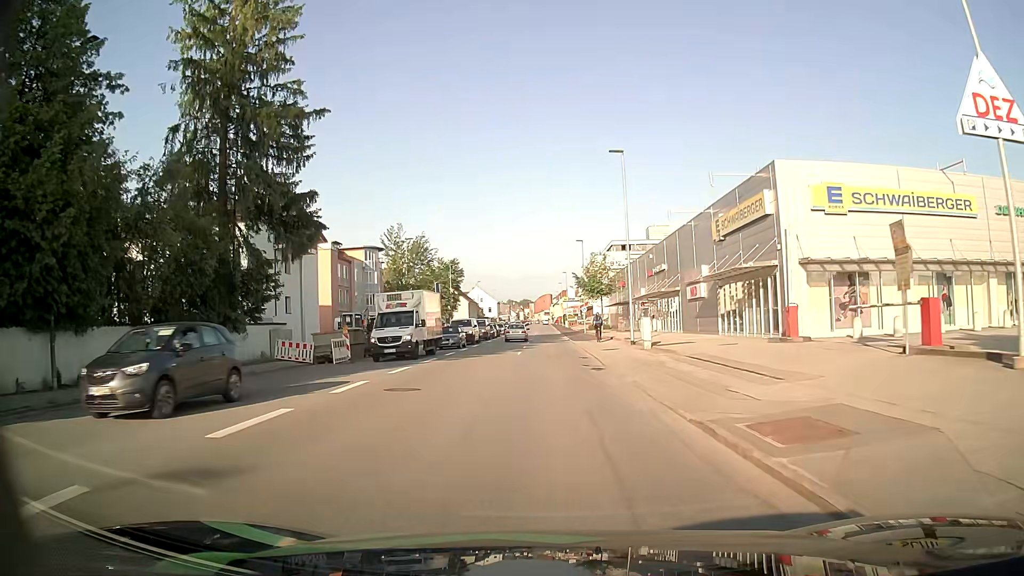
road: tertiary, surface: asphalt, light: Day
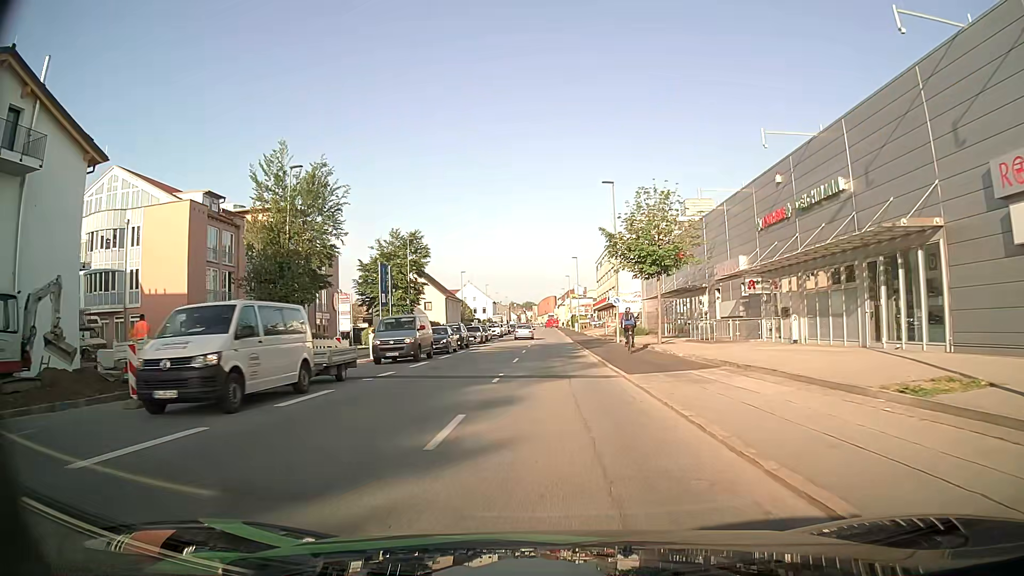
(-0.2, +32.6) m; -1°
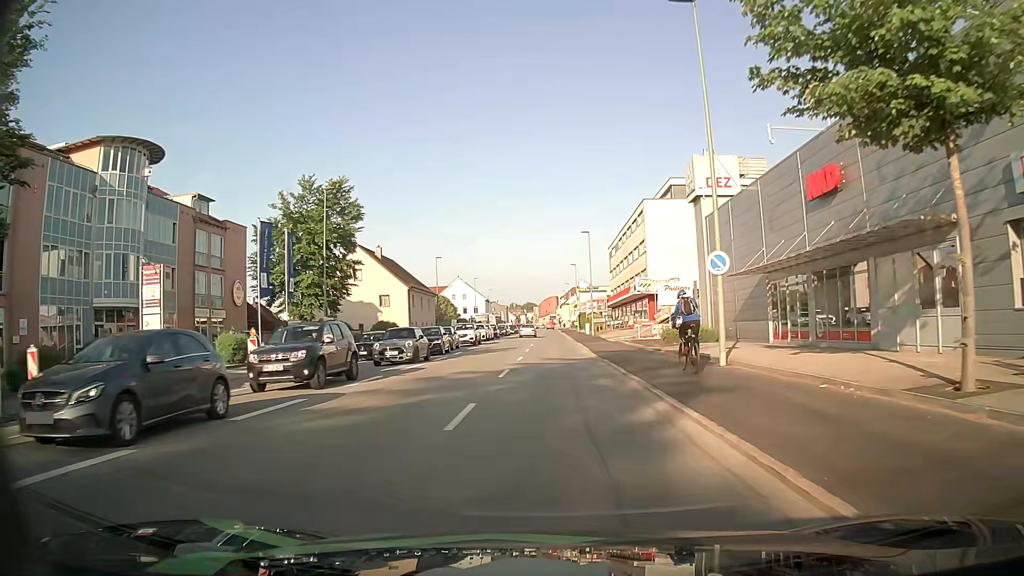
(0.0, +25.9) m; 0°
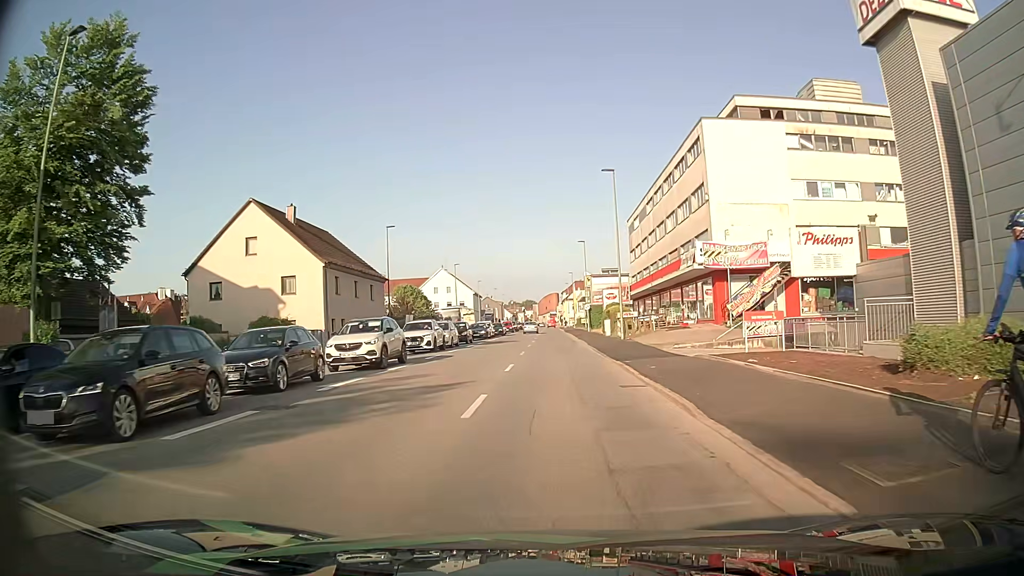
(-0.1, +26.3) m; 0°
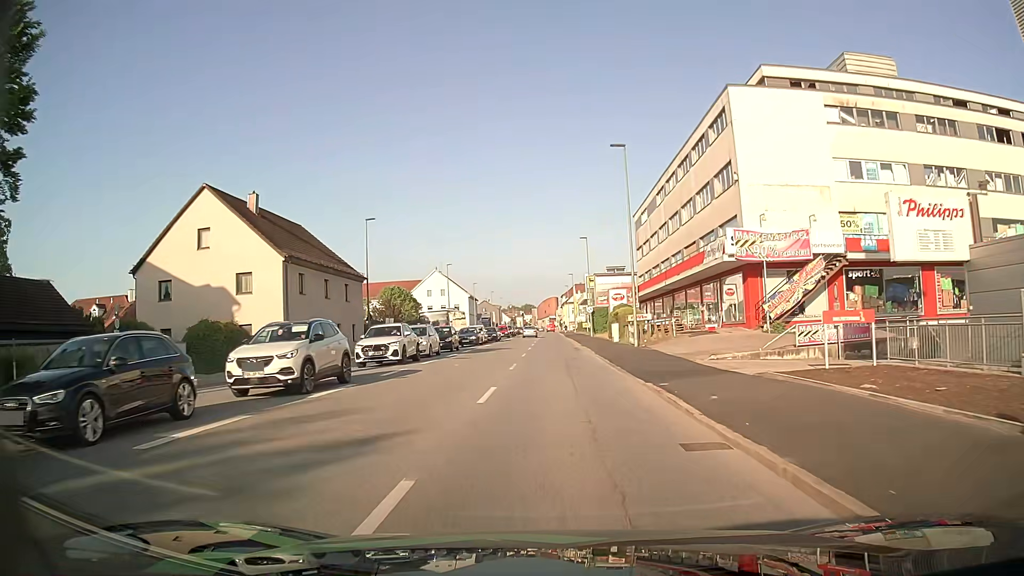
(0.0, +6.7) m; 0°
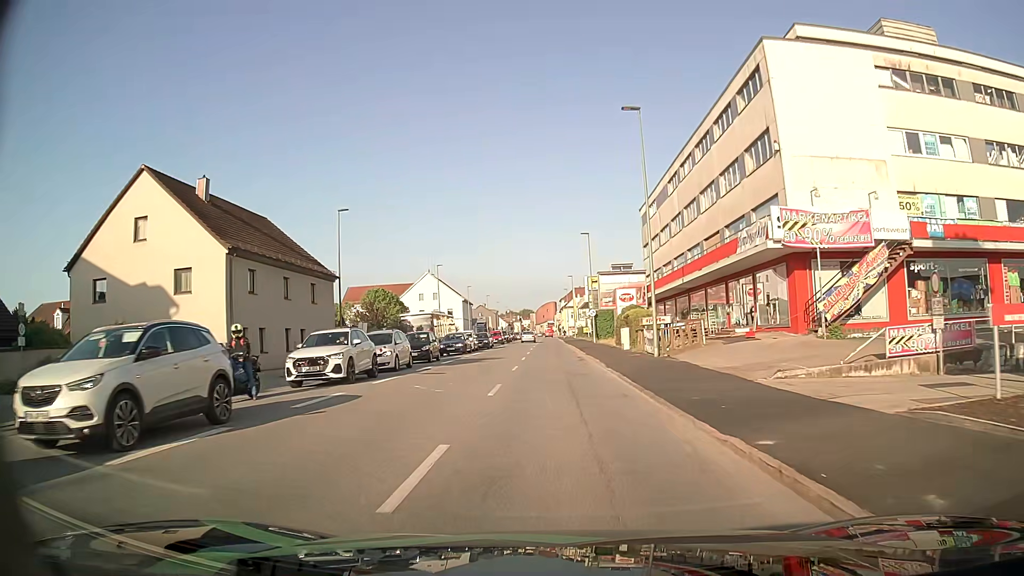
(0.0, +6.8) m; 0°
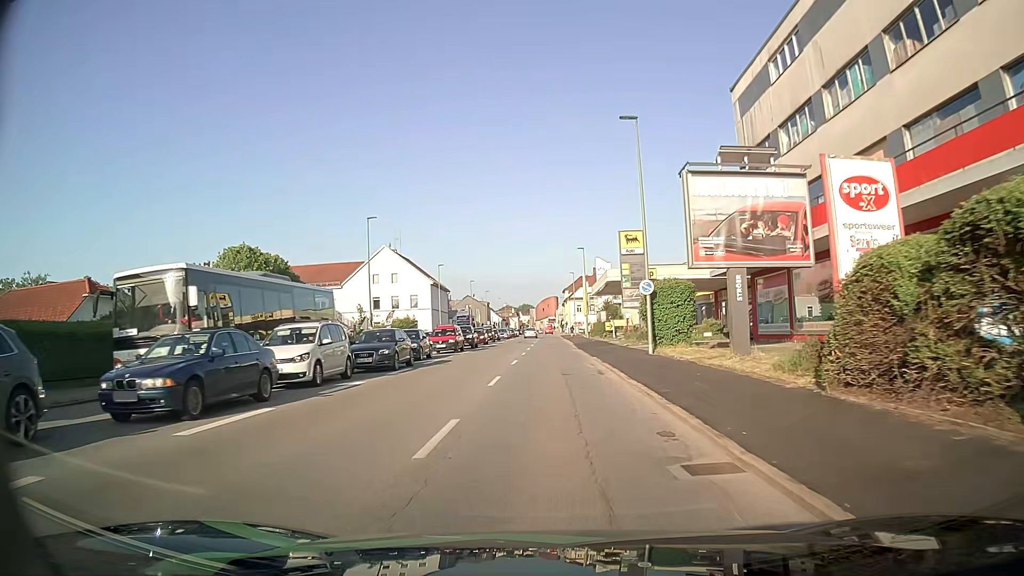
(+0.2, +34.5) m; 0°
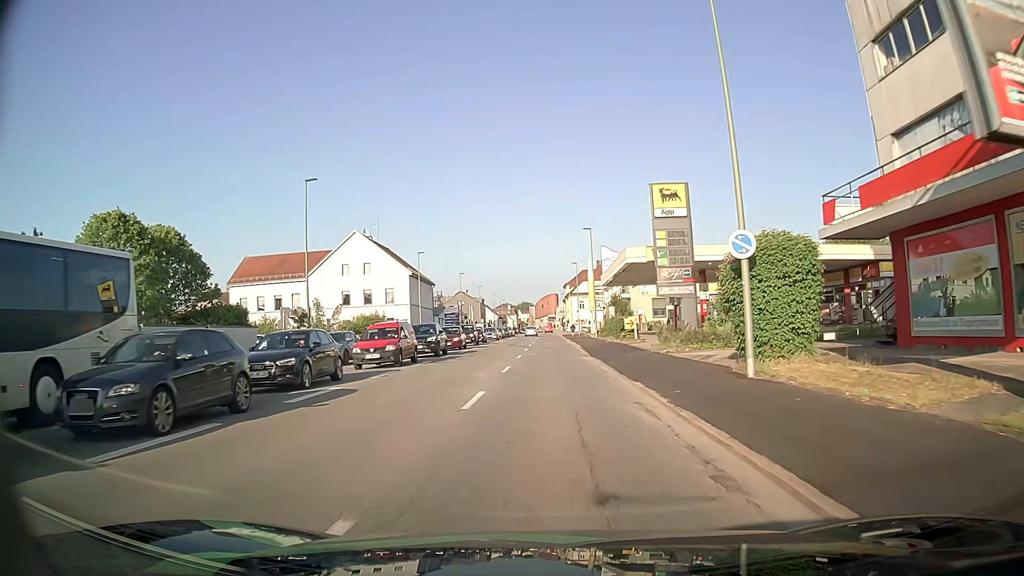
(0.0, +14.1) m; 0°
(0, +10) (0, +20) (0, +30) (0, +40) (0, +50) (0, +60) (0, +70) (0, +80) (0, +90) (0, +100) m
